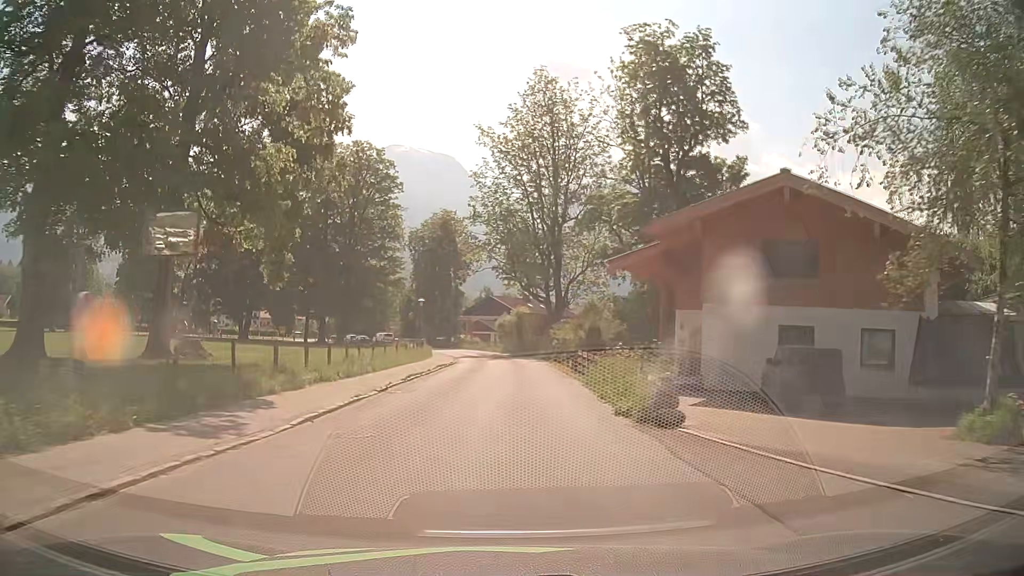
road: tertiary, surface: asphalt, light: Day
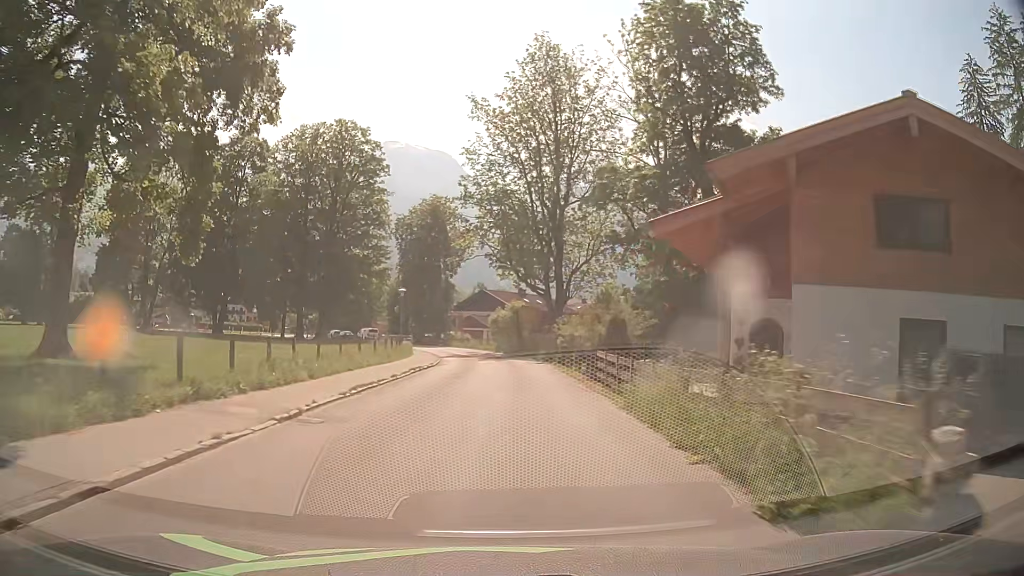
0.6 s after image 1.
(0.0, +7.6) m; +1°
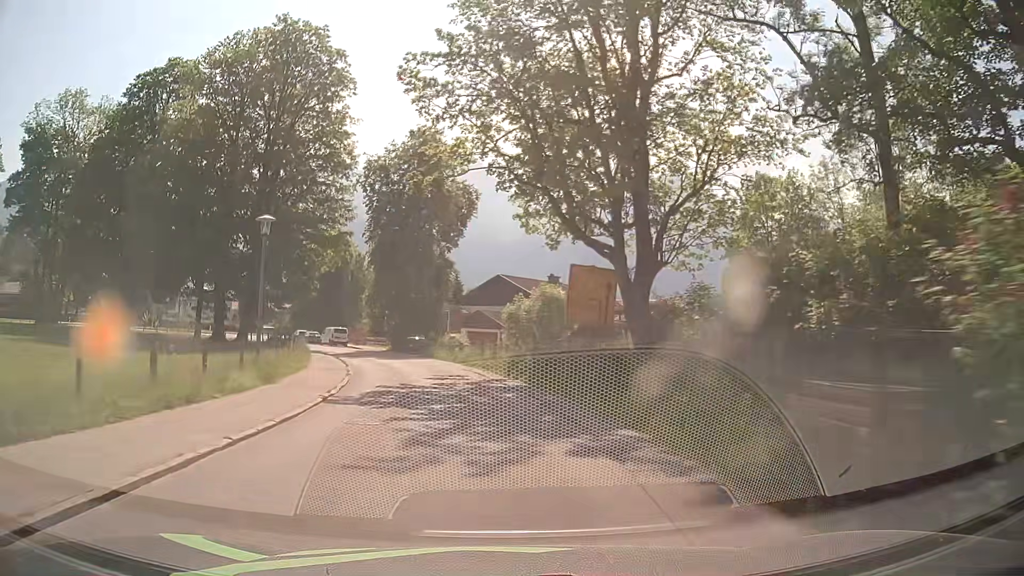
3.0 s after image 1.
(0.0, +30.4) m; -2°
(0, +10) (-1, +20) (-3, +30) (-6, +39) (-10, +49) (-14, +57) (-20, +66) (-25, +74) (-30, +83) (-34, +92) m
